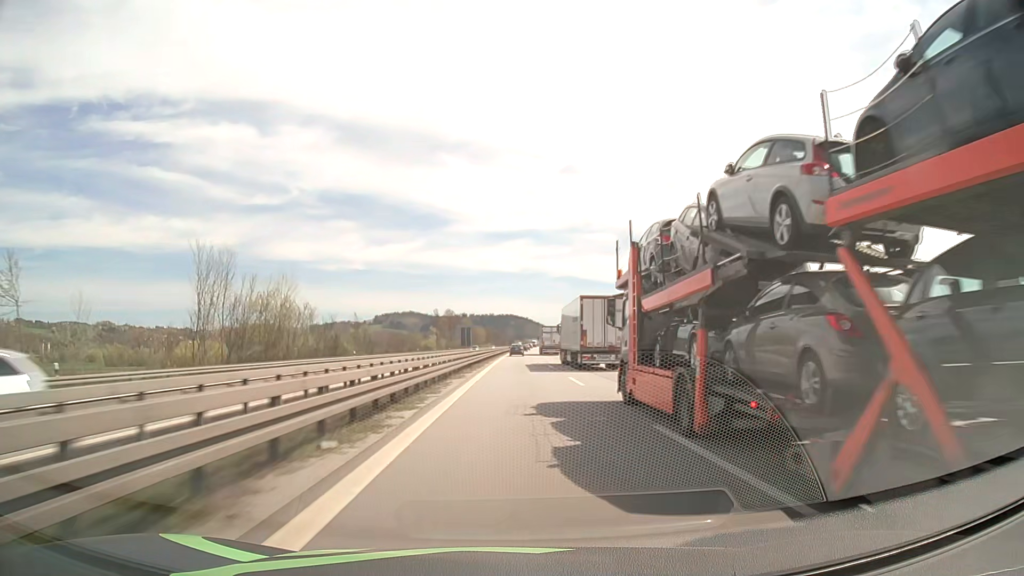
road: motorway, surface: asphalt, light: Day
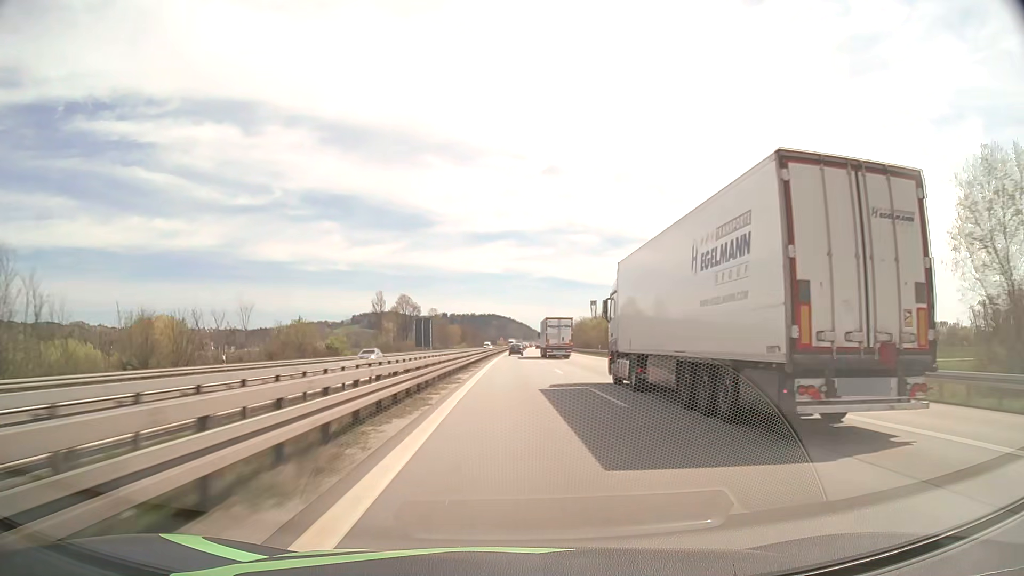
(+1.1, +80.5) m; +2°
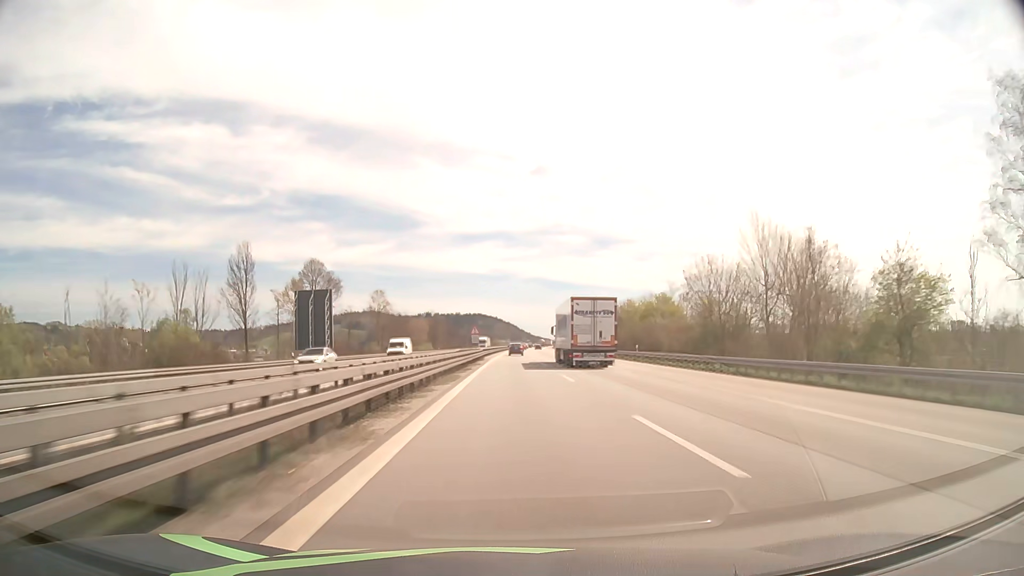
(+0.8, +80.2) m; +1°
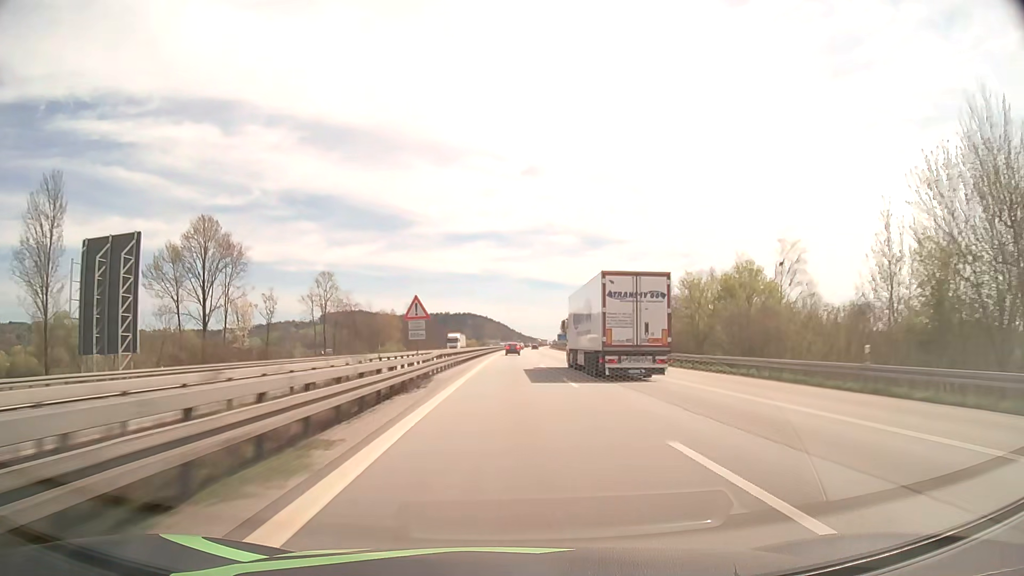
(+0.3, +39.6) m; +1°
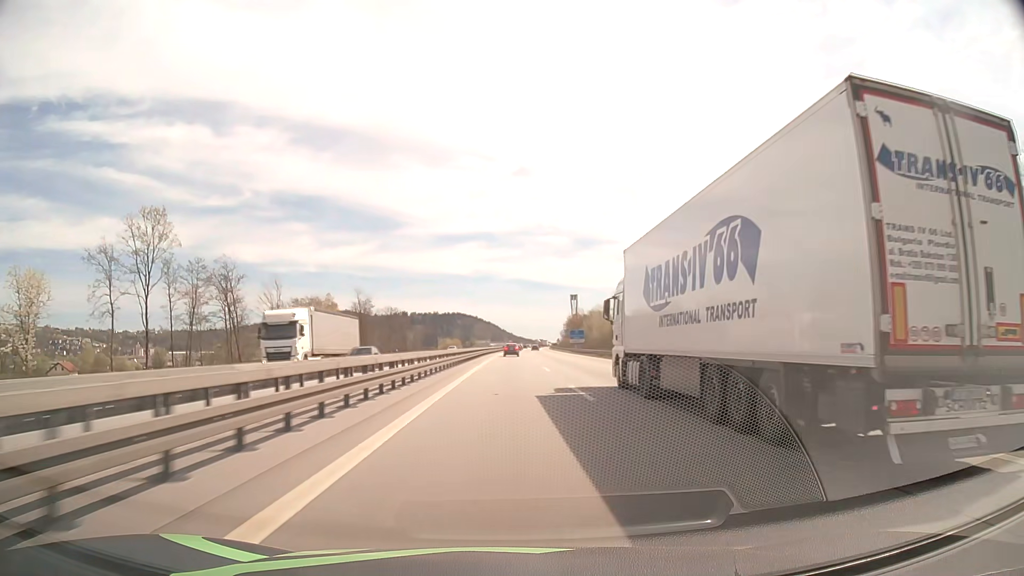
(+0.5, +58.8) m; +1°
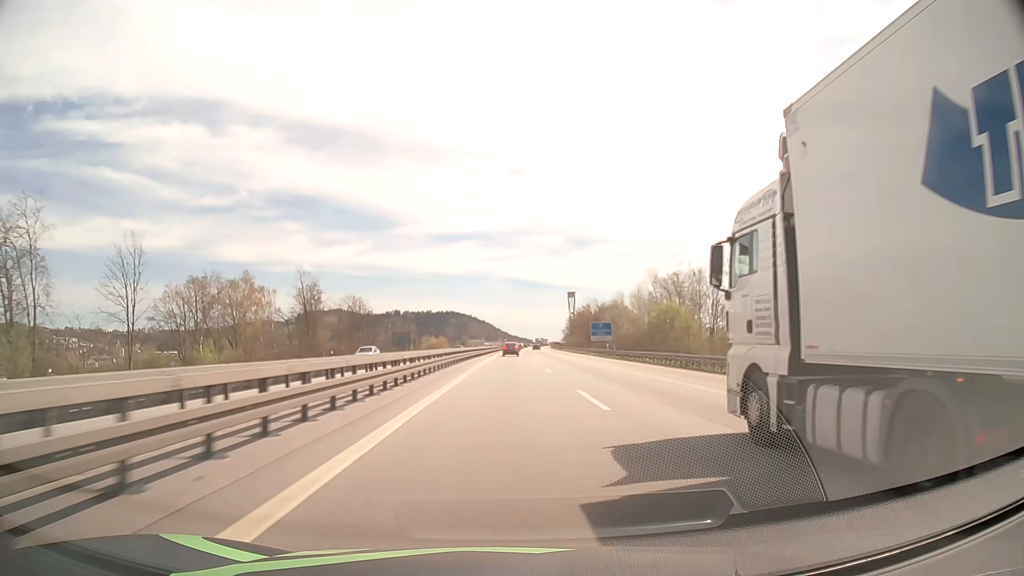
(+0.2, +38.7) m; 0°
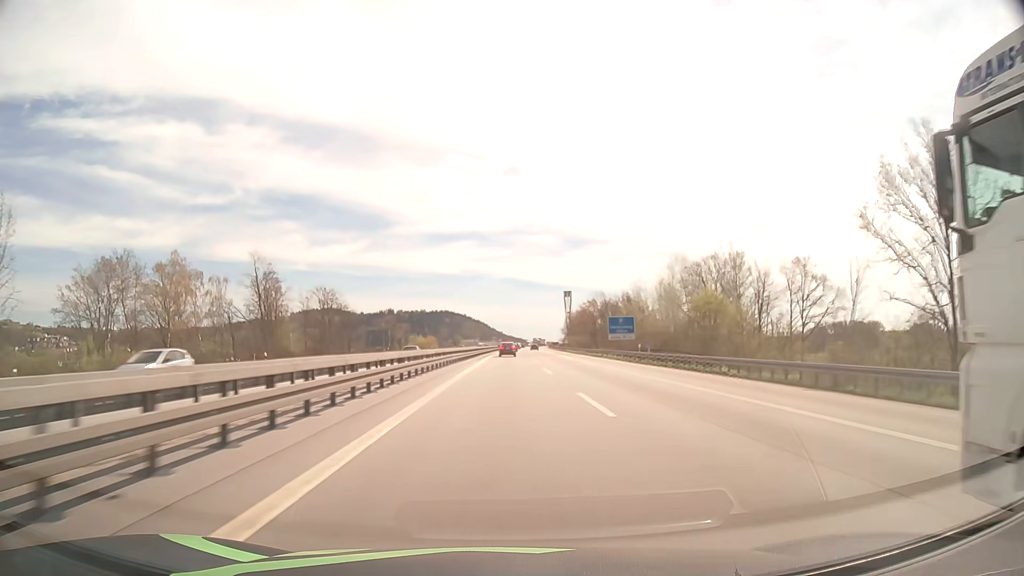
(0.0, +19.2) m; 0°
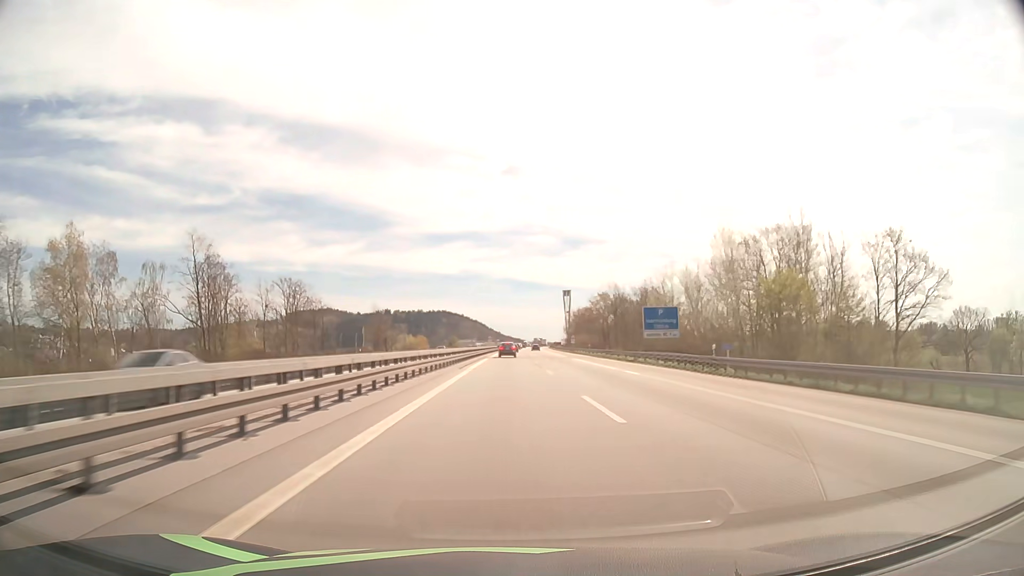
(+0.1, +19.0) m; 0°
(0, +10) (0, +20) (0, +30) (0, +40) (0, +50) (0, +60) (0, +70) (+1, +80) (+1, +90) (+1, +100) m
